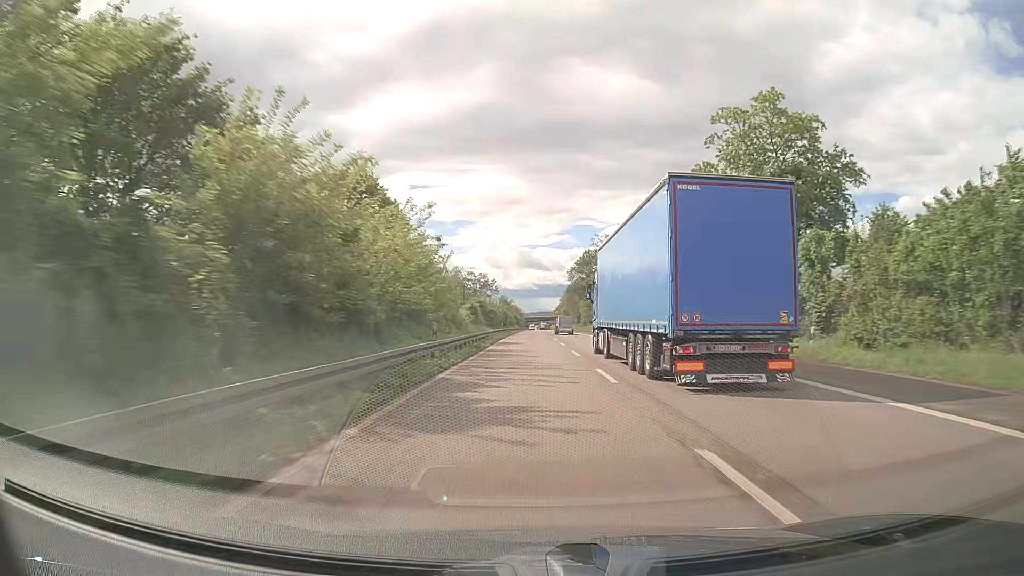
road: trunk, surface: asphalt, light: Day
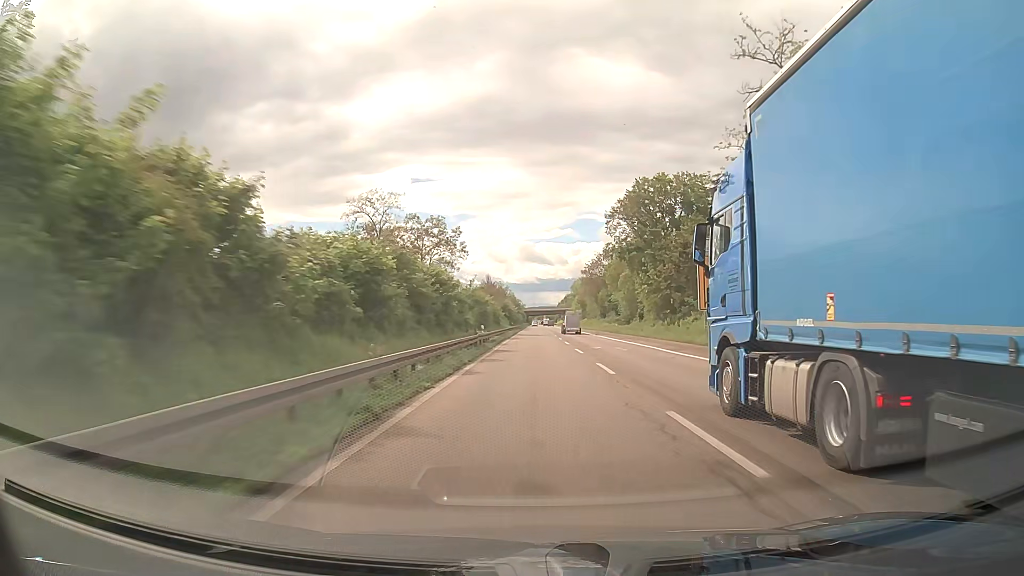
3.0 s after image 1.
(-0.4, +77.4) m; 0°
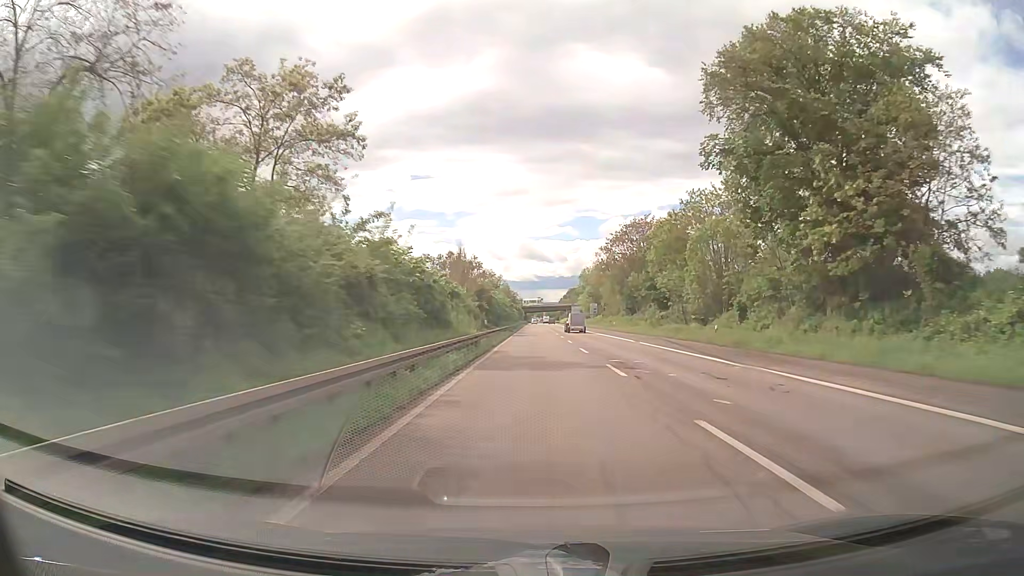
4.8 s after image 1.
(0.0, +47.0) m; 0°
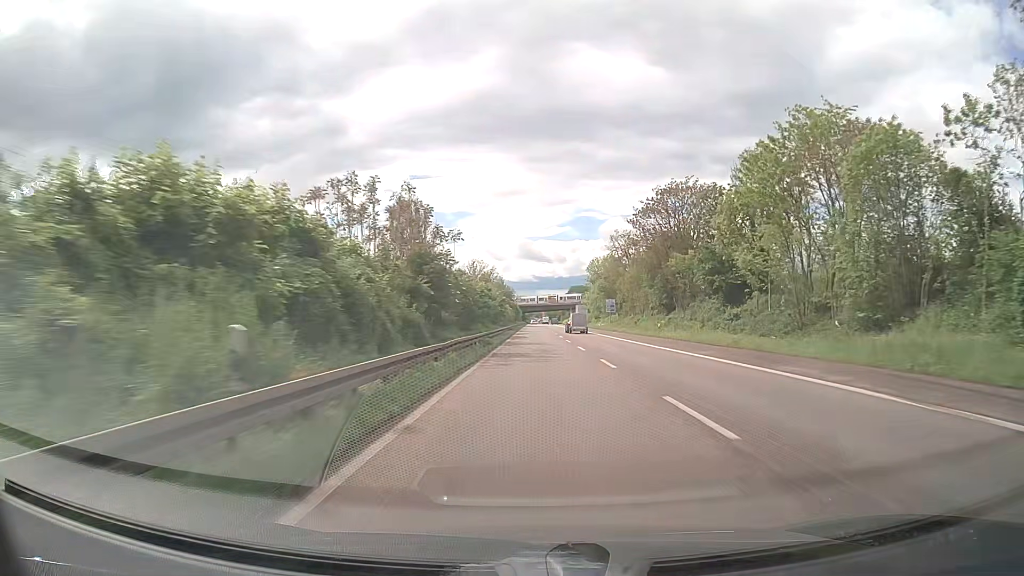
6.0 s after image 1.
(+0.1, +31.5) m; 0°
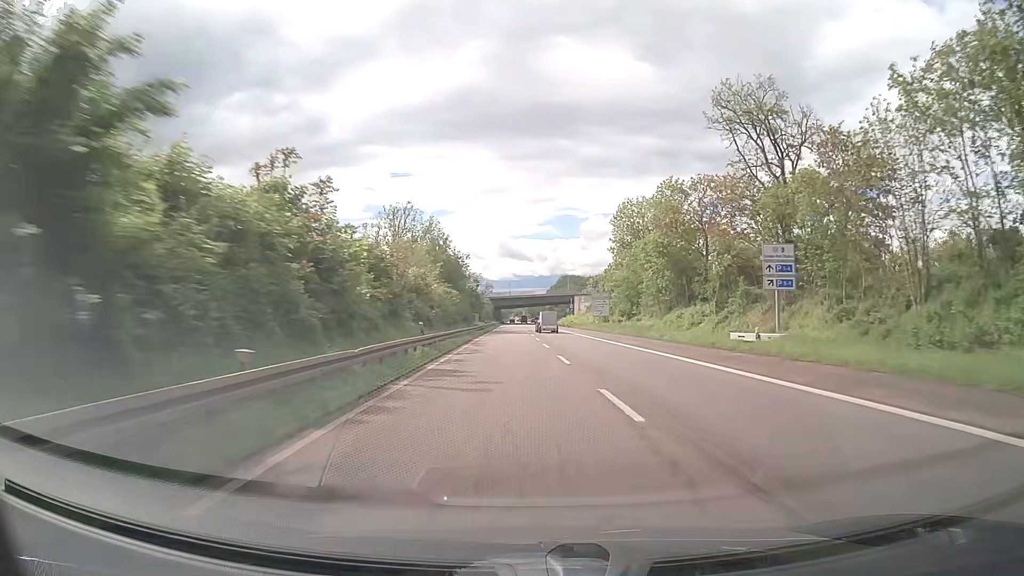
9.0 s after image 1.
(+0.8, +78.9) m; +2°
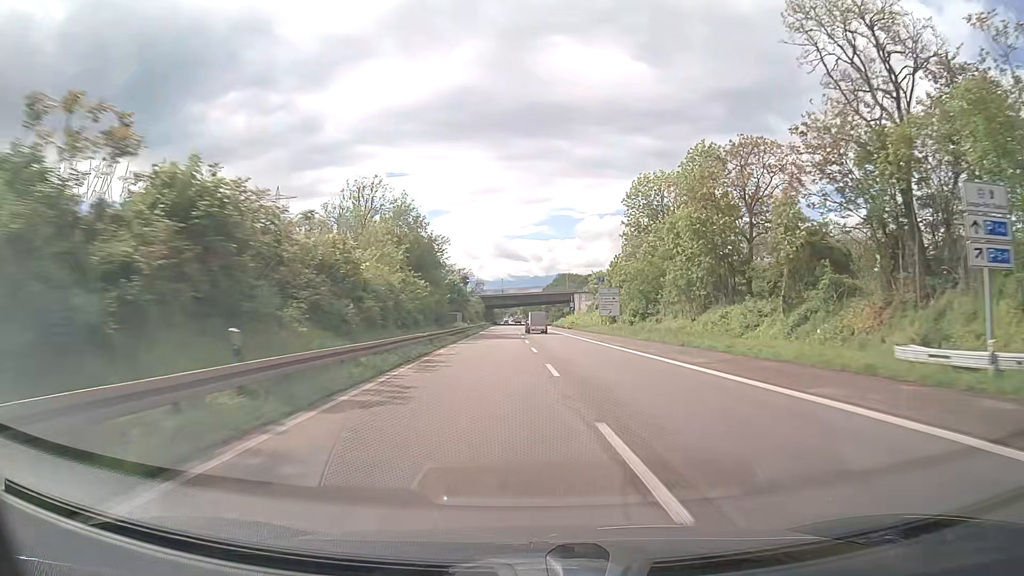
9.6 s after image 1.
(+0.1, +15.8) m; 0°
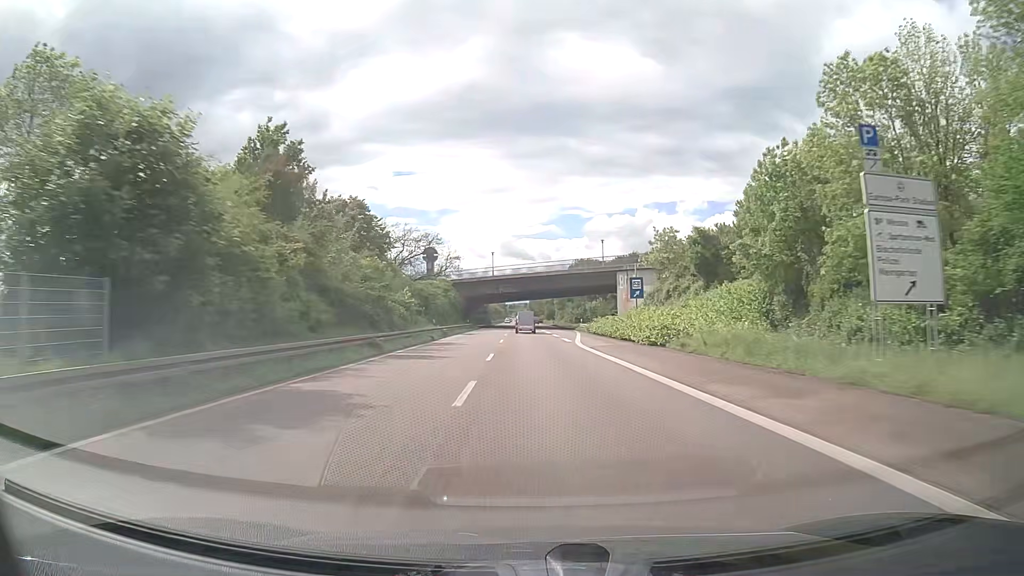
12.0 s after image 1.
(-0.1, +63.0) m; 0°
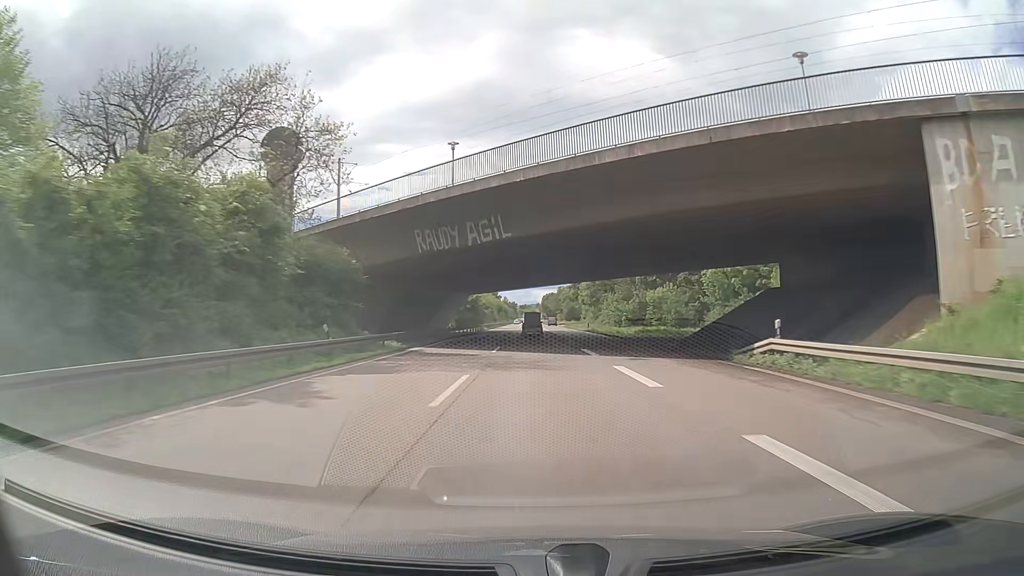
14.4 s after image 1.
(-1.0, +62.9) m; -1°
(0, +10) (0, +20) (0, +30) (0, +40) (0, +50) (0, +60) (-1, +70) (-1, +80) (-1, +90) (-1, +100) m
